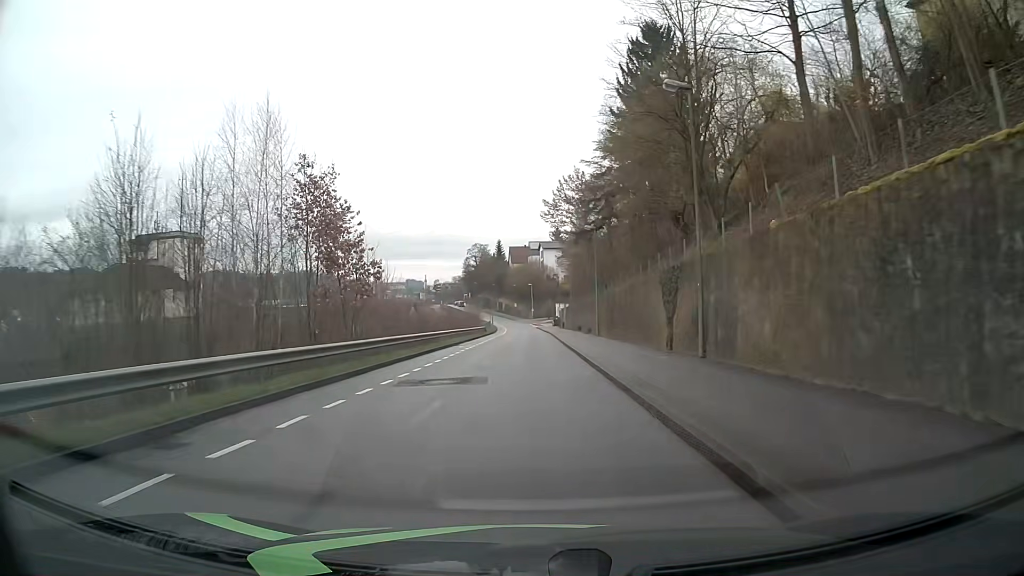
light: Day
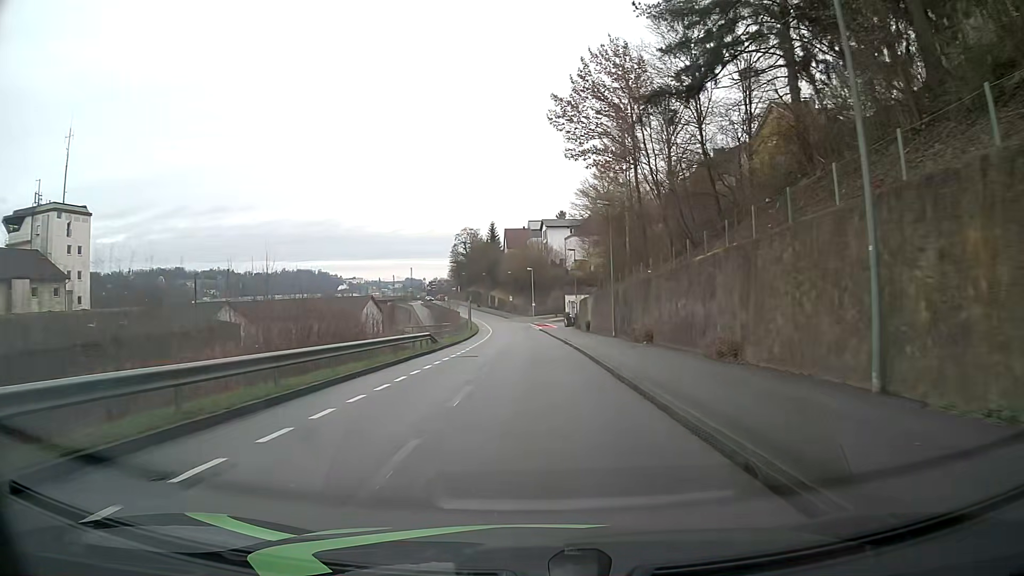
(-0.1, +39.9) m; 0°
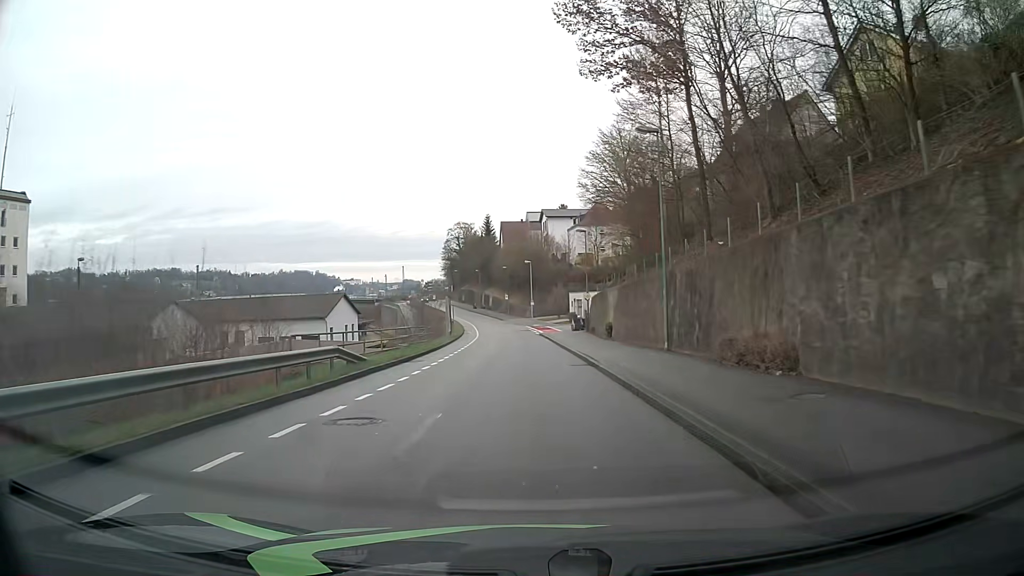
(0.0, +15.7) m; 0°
(0, +10) (0, +20) (0, +30) (-1, +40) (-1, +50) (0, +60) (+7, +67) (+16, +68) (+26, +67) (+35, +71) m
